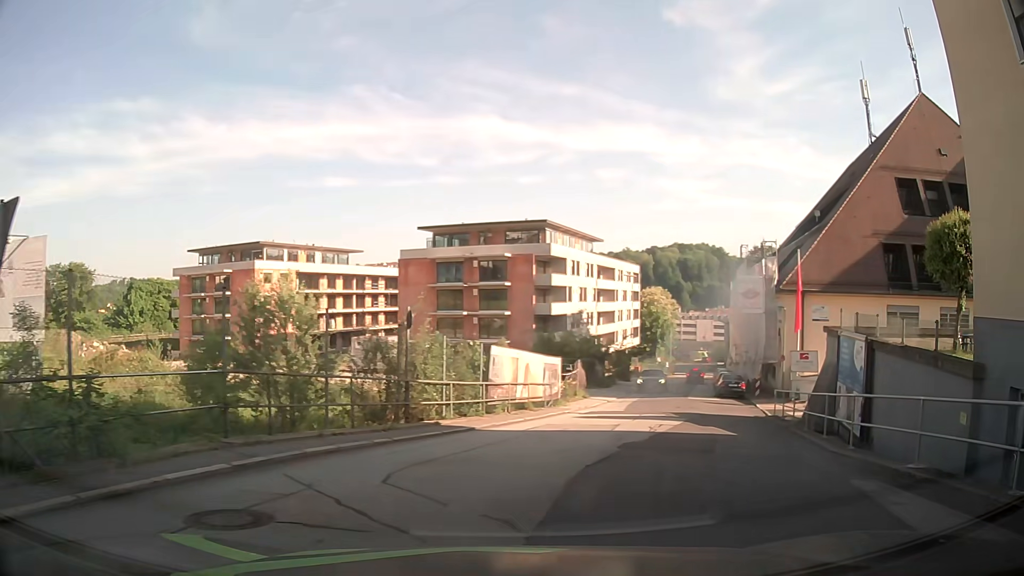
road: residential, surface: asphalt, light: Day
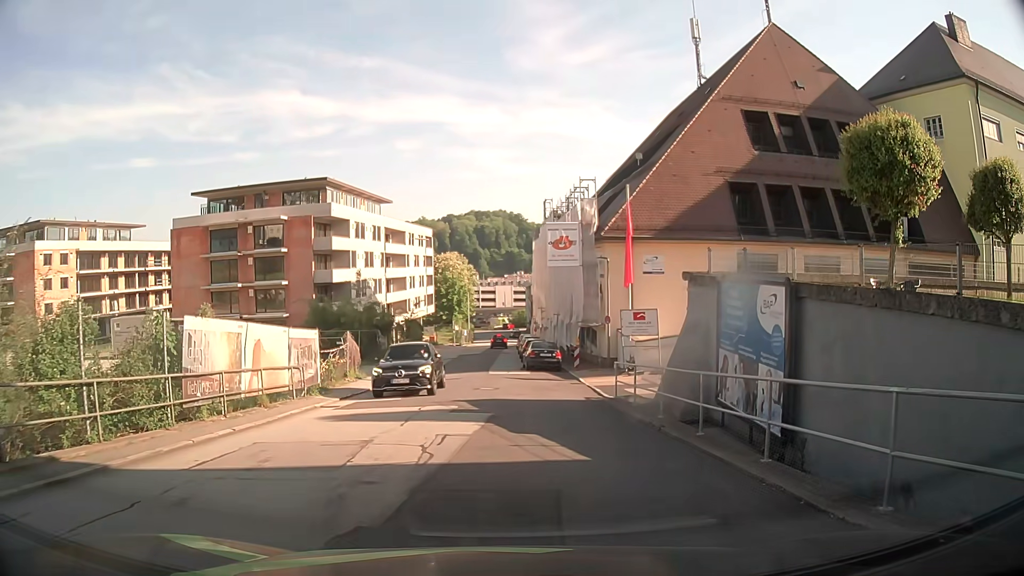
(+1.3, +7.4) m; +18°
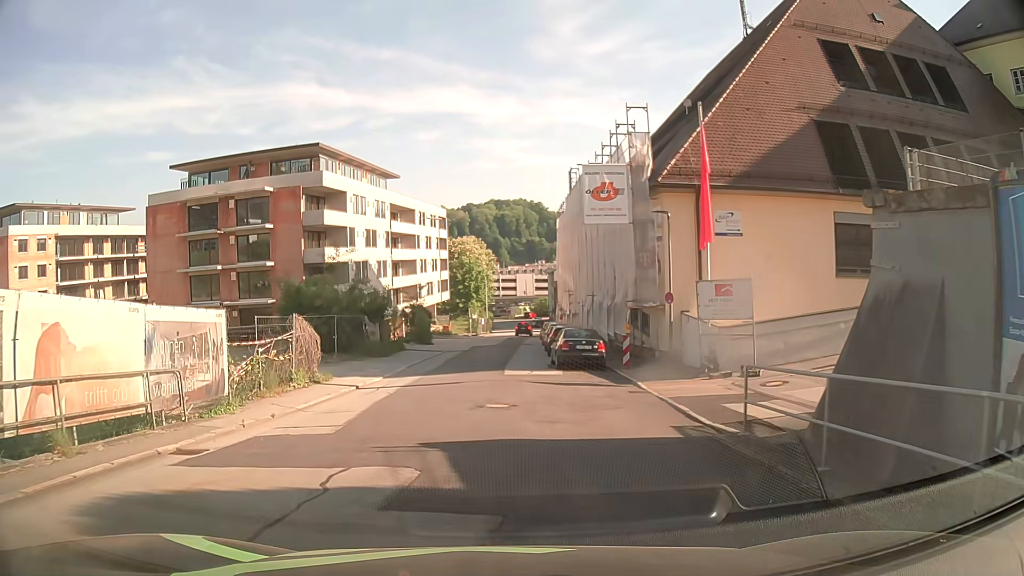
(-0.3, +9.1) m; -3°
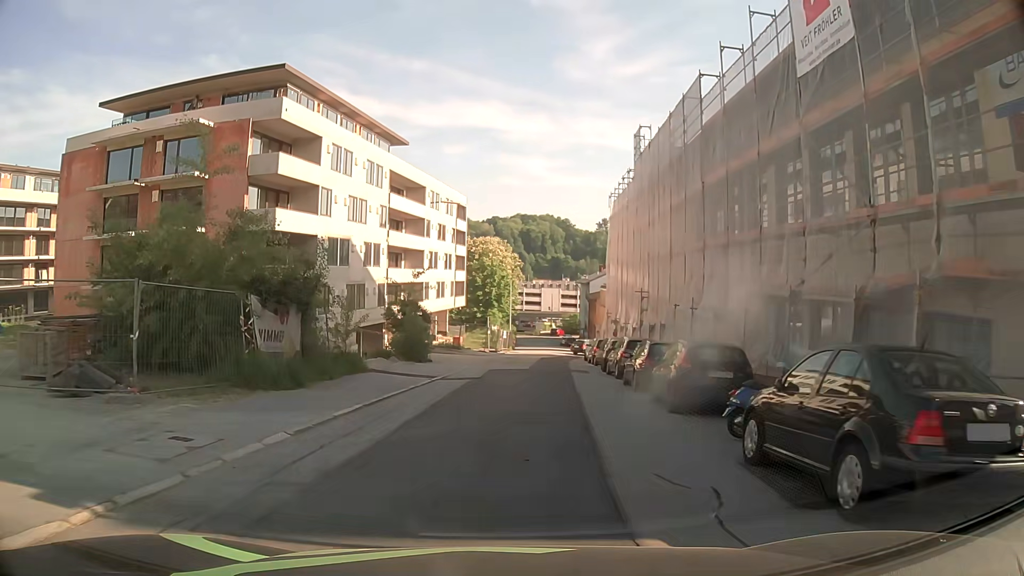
(-0.9, +18.7) m; -2°
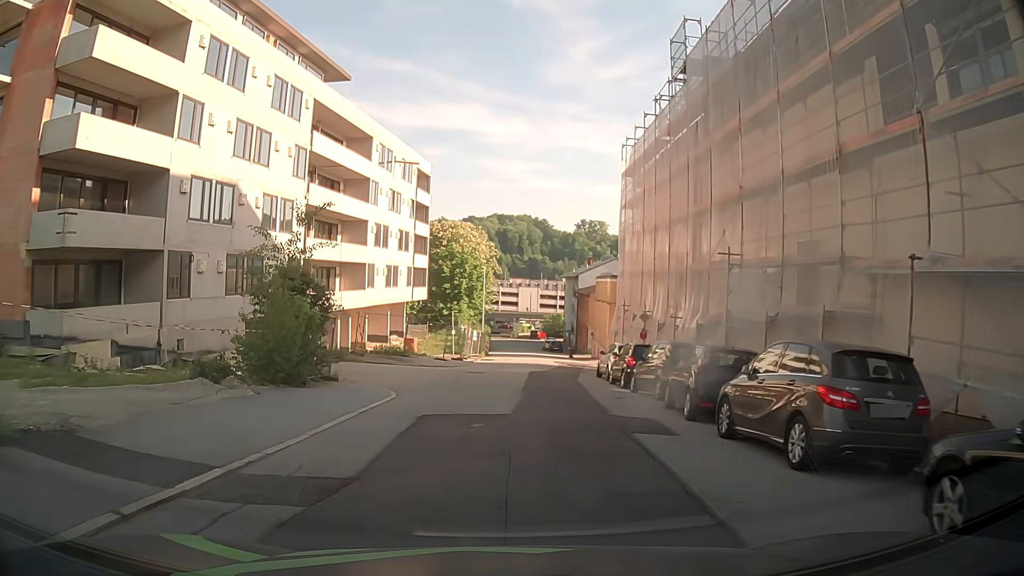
(+0.4, +17.0) m; +3°
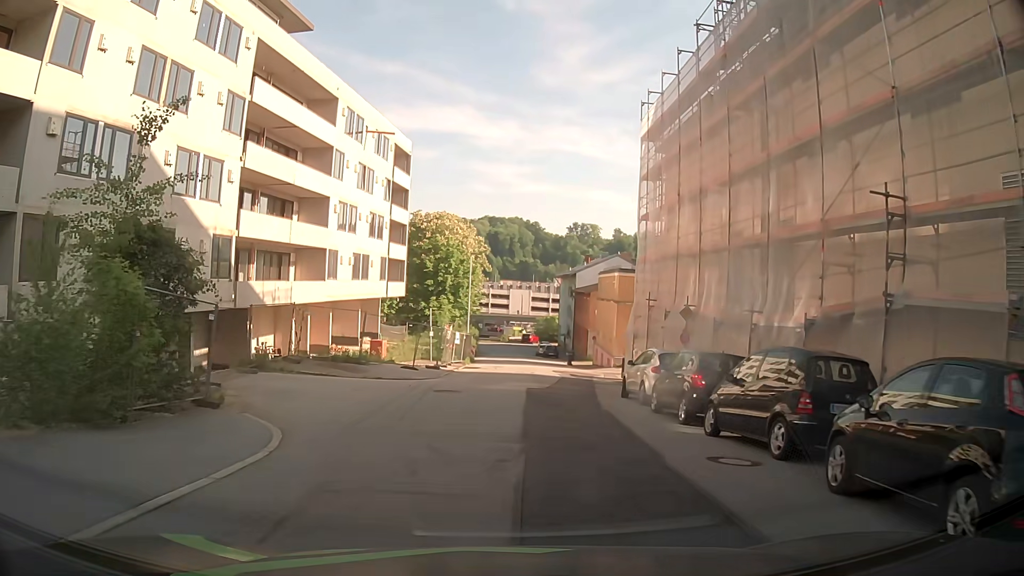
(0.0, +8.6) m; +1°
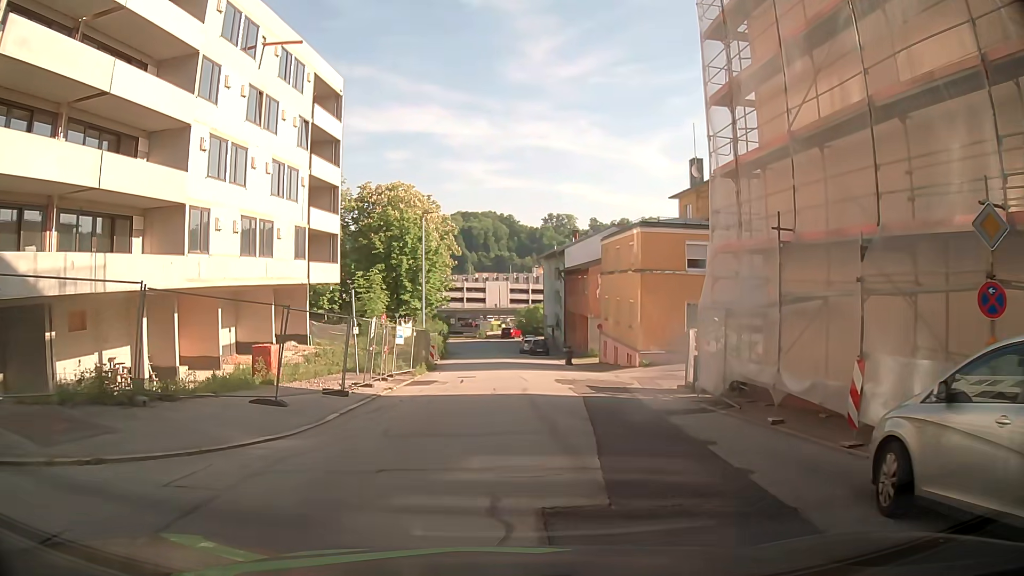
(+0.3, +15.5) m; +2°
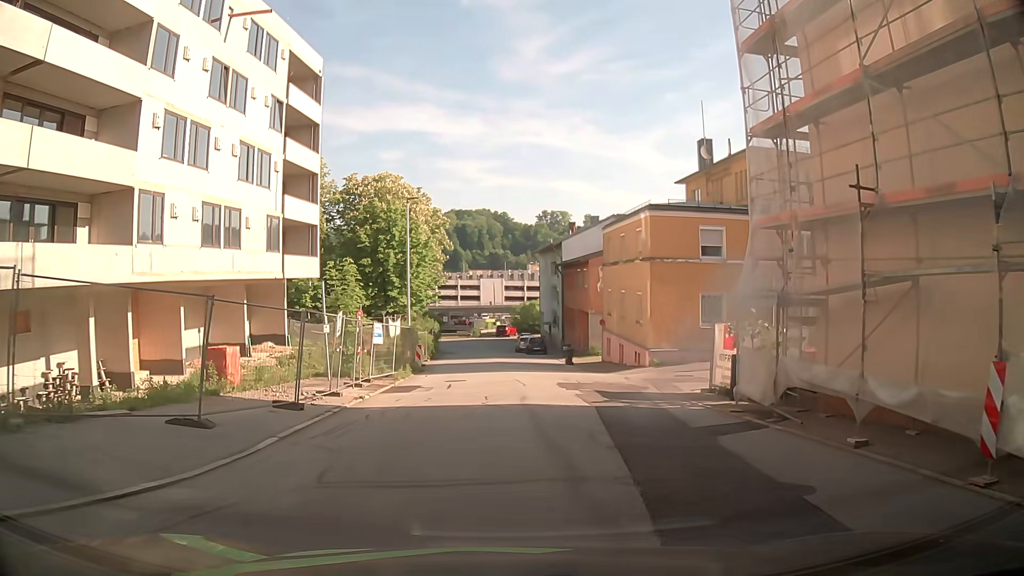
(0.0, +3.4) m; 0°
